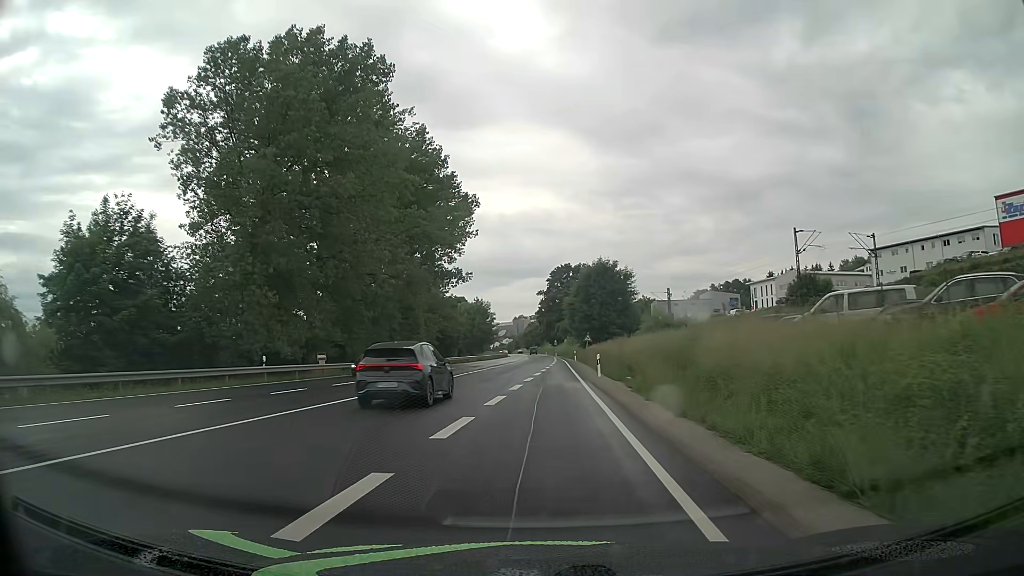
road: primary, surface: asphalt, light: Day
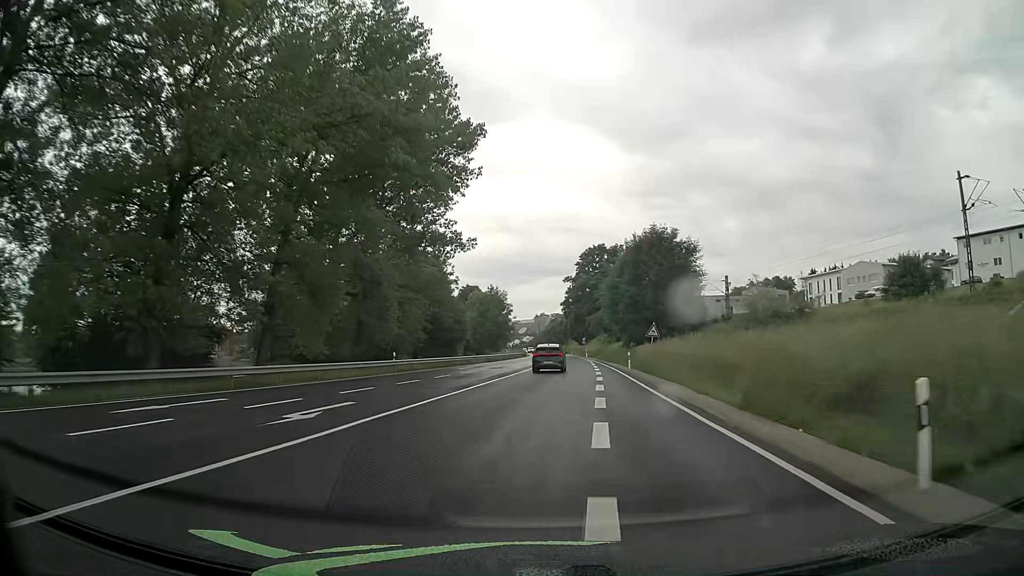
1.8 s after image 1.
(-0.6, +26.0) m; -2°
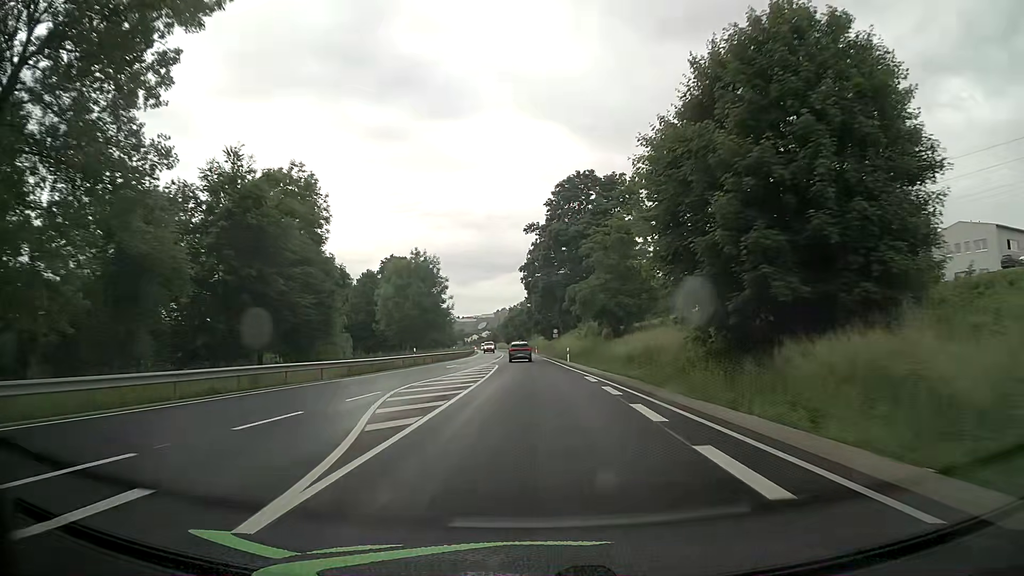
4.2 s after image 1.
(+2.0, +46.4) m; +3°
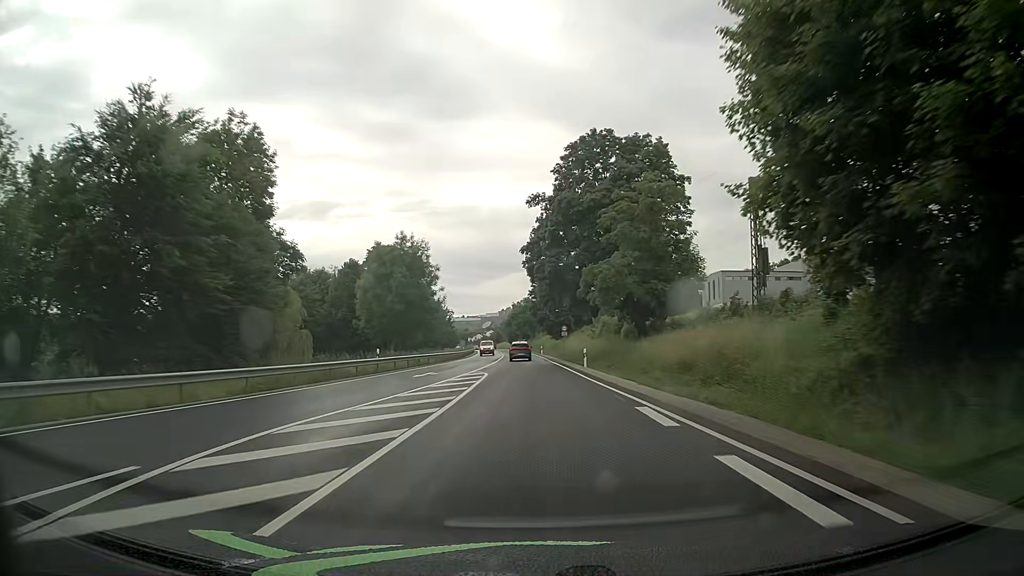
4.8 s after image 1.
(-0.1, +13.1) m; 0°
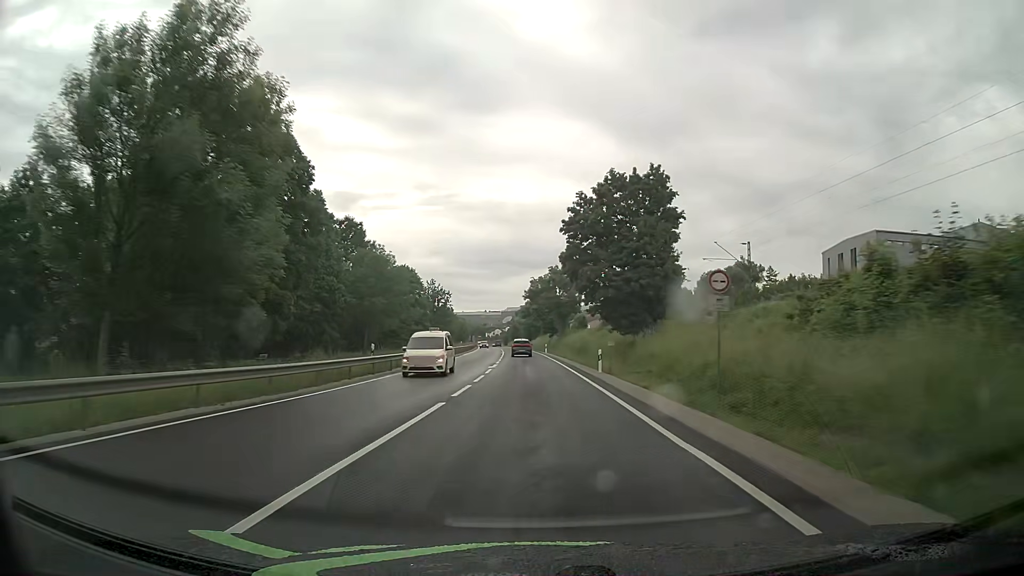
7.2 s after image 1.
(-1.5, +56.0) m; -2°
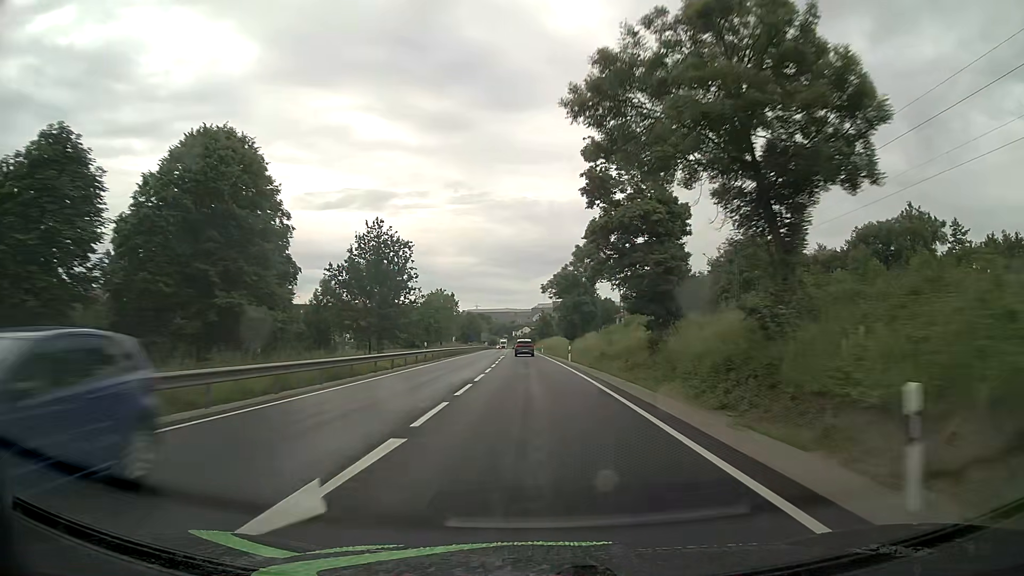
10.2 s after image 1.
(-1.5, +72.7) m; -3°
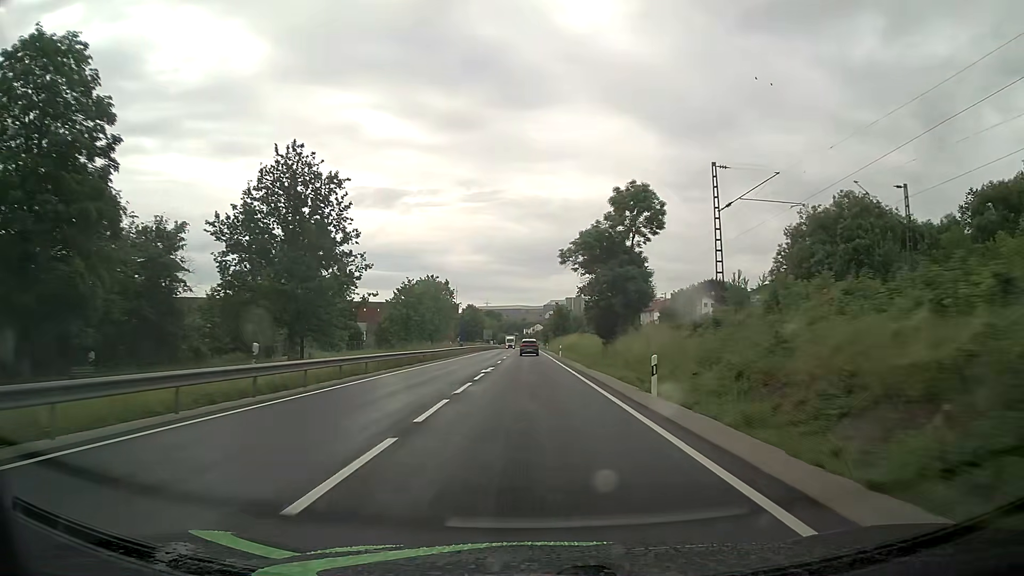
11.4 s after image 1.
(-0.2, +29.5) m; -1°
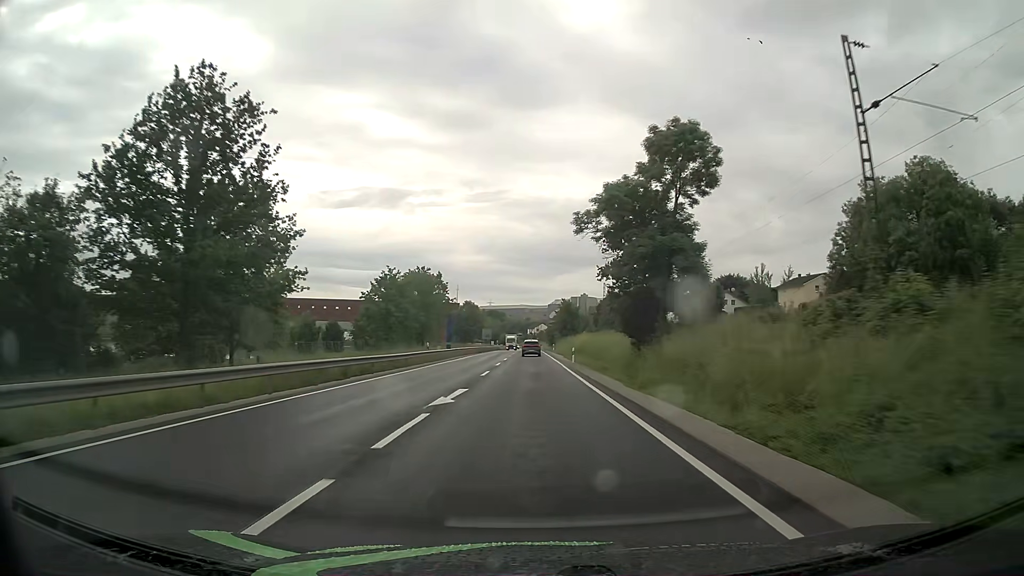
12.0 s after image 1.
(0.0, +14.9) m; 0°
(0, +10) (0, +20) (0, +30) (0, +40) (0, +50) (0, +60) (0, +70) (0, +80) (0, +90) (-1, +100) m
